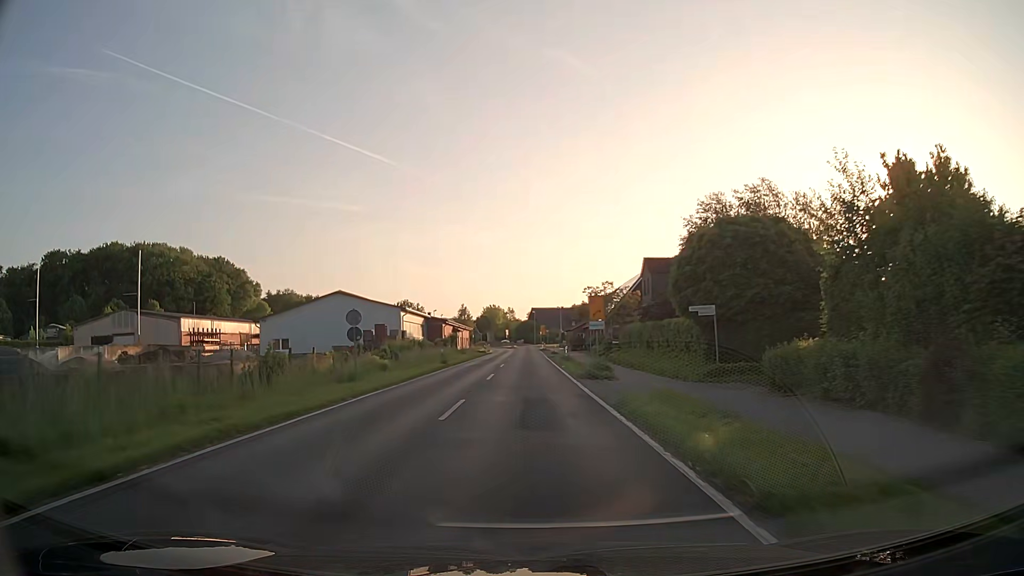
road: secondary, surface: asphalt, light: Day
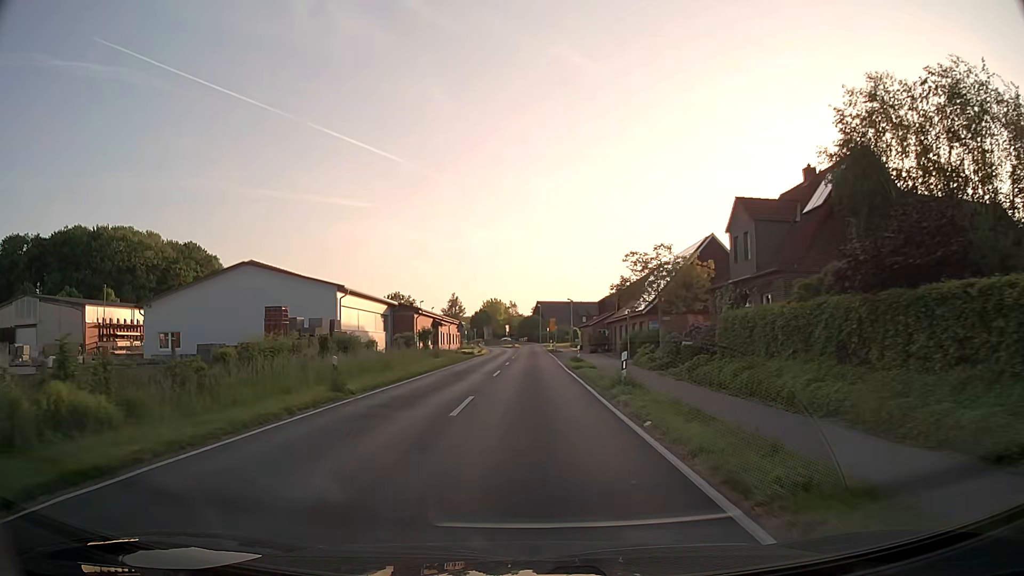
(-0.1, +23.3) m; -1°
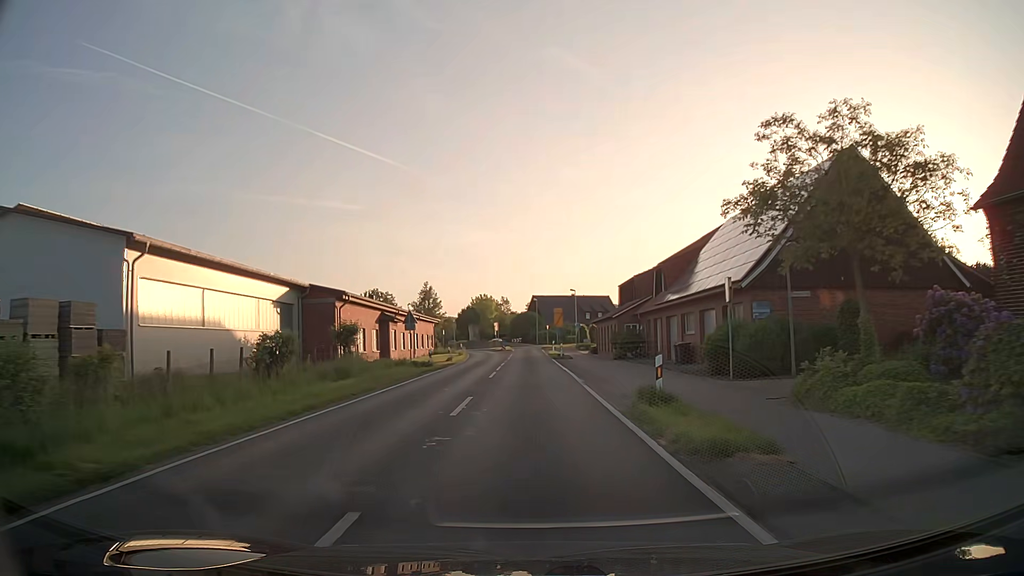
(+0.1, +23.3) m; 0°
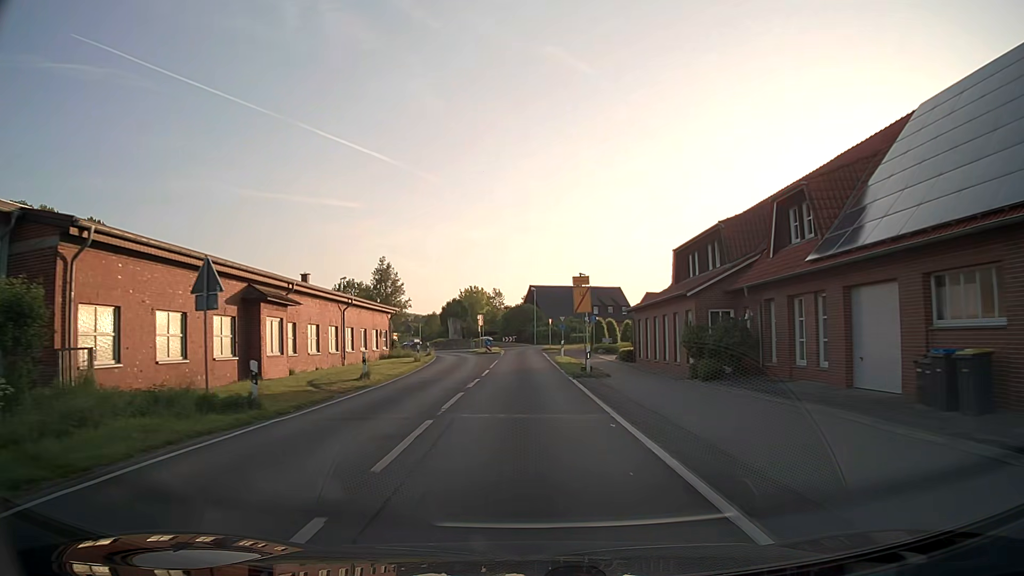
(+0.1, +23.4) m; 0°
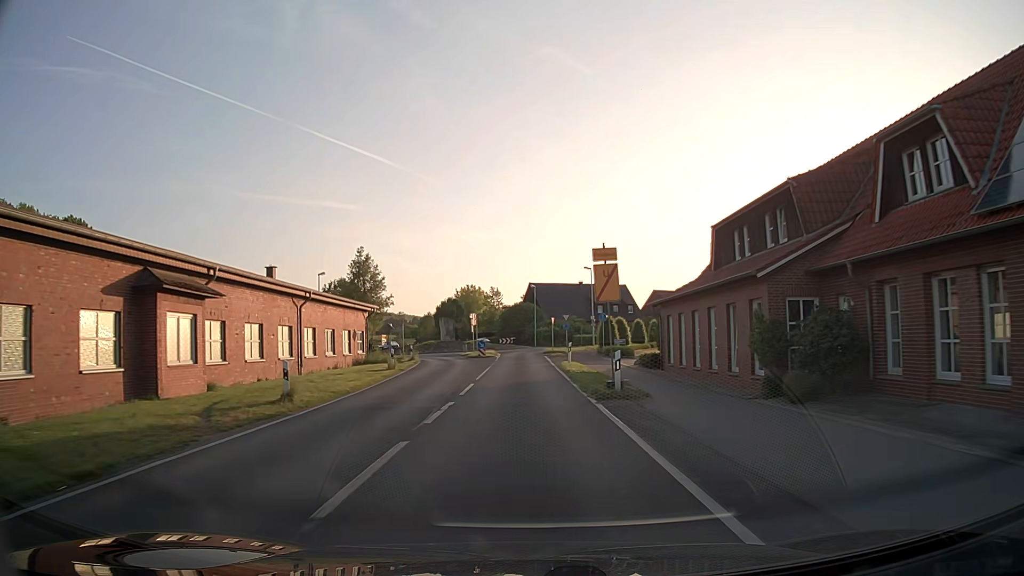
(0.0, +7.8) m; 0°
